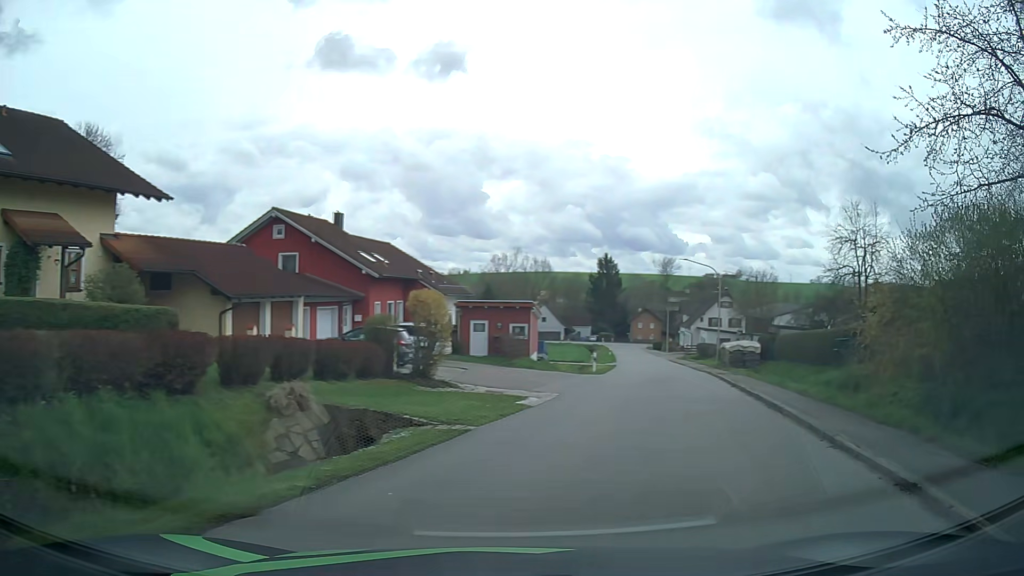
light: Day
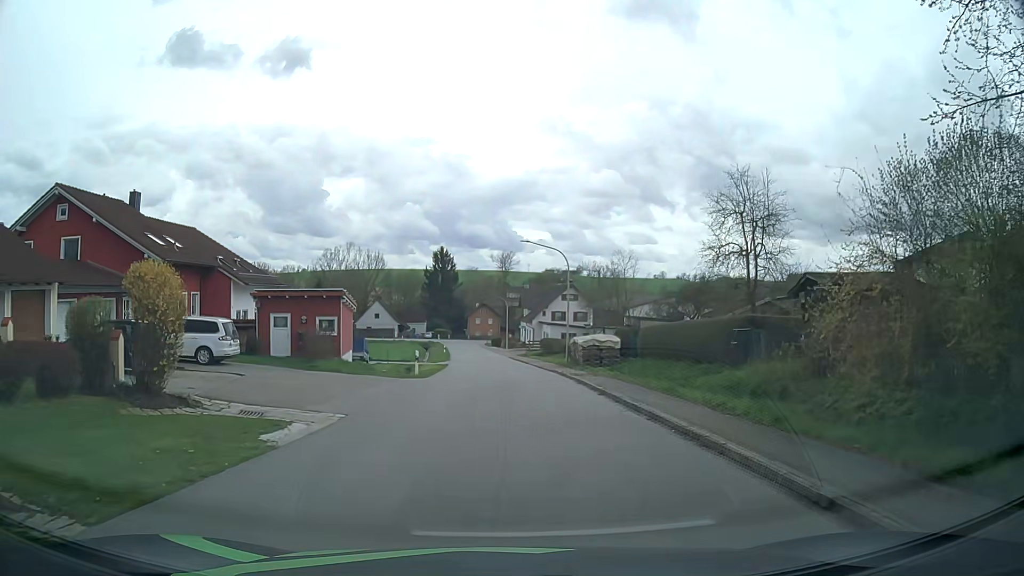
(+1.2, +6.8) m; +14°
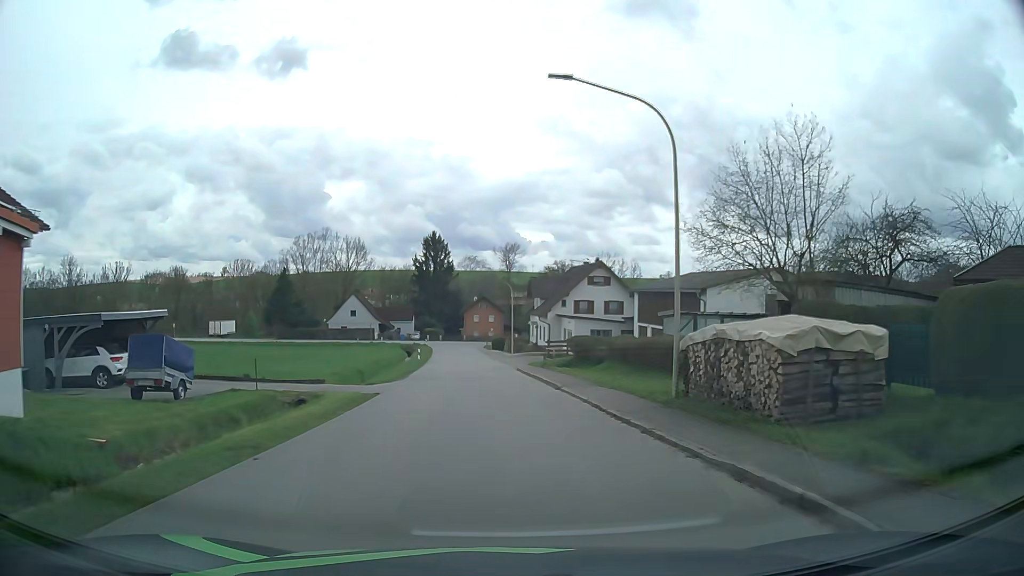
(0.0, +26.5) m; 0°
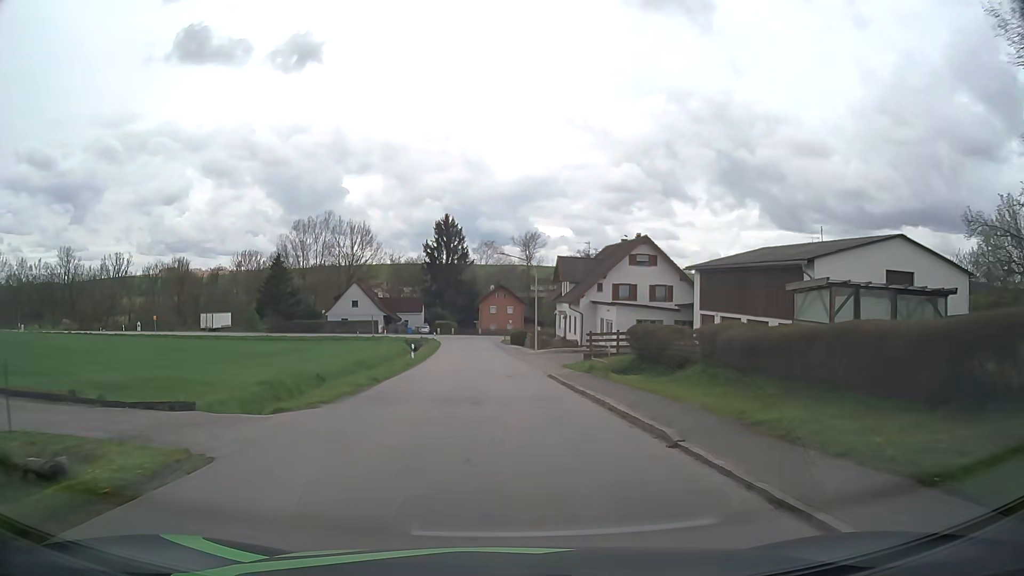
(-0.2, +13.0) m; -2°
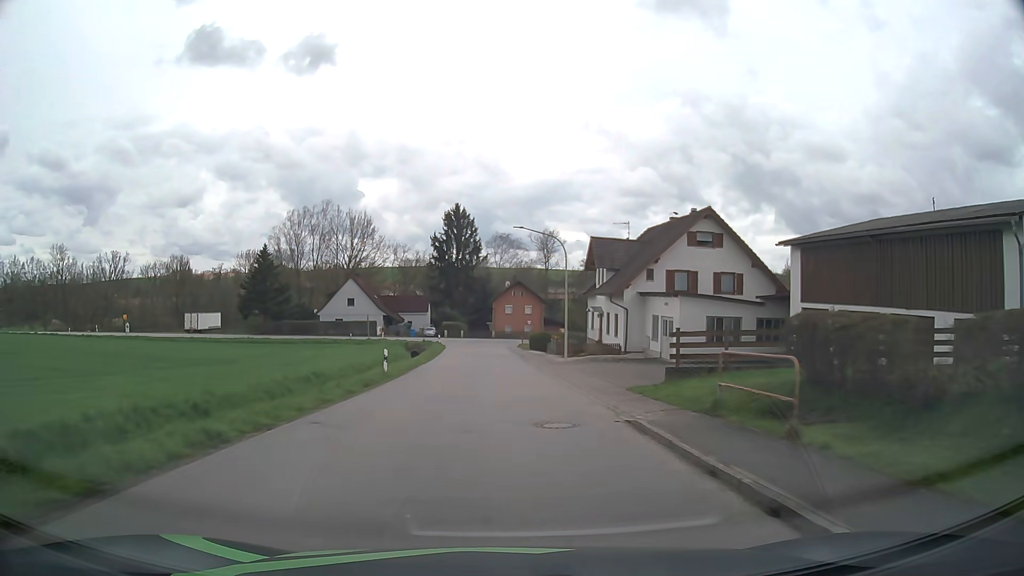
(-0.1, +13.2) m; -1°
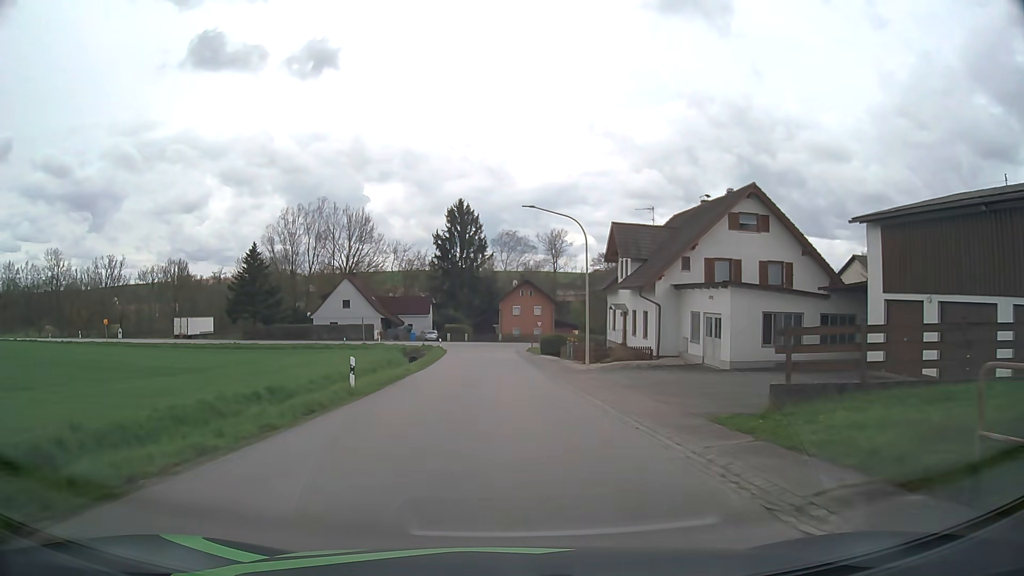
(0.0, +6.7) m; -1°
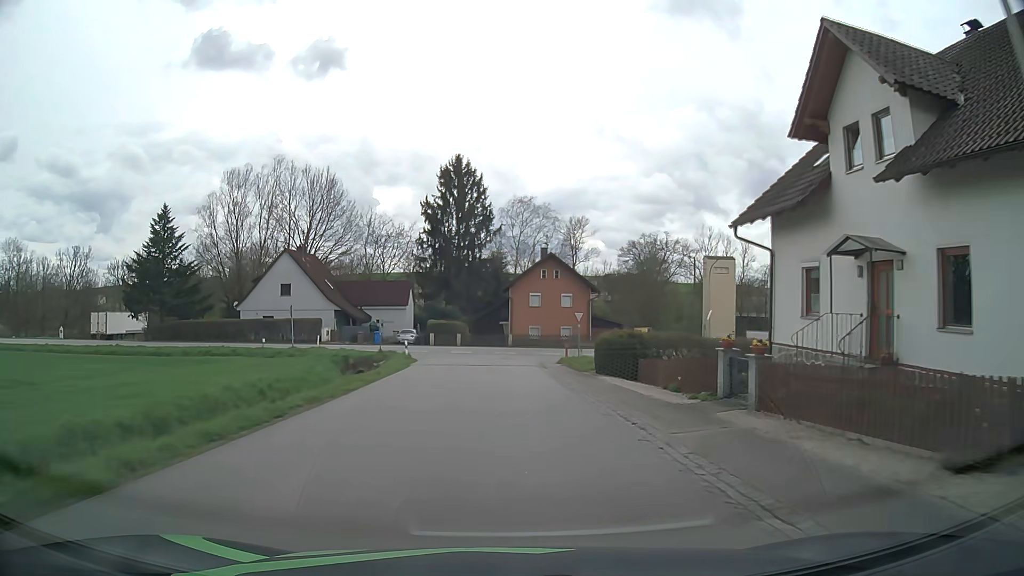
(-0.2, +27.7) m; -1°
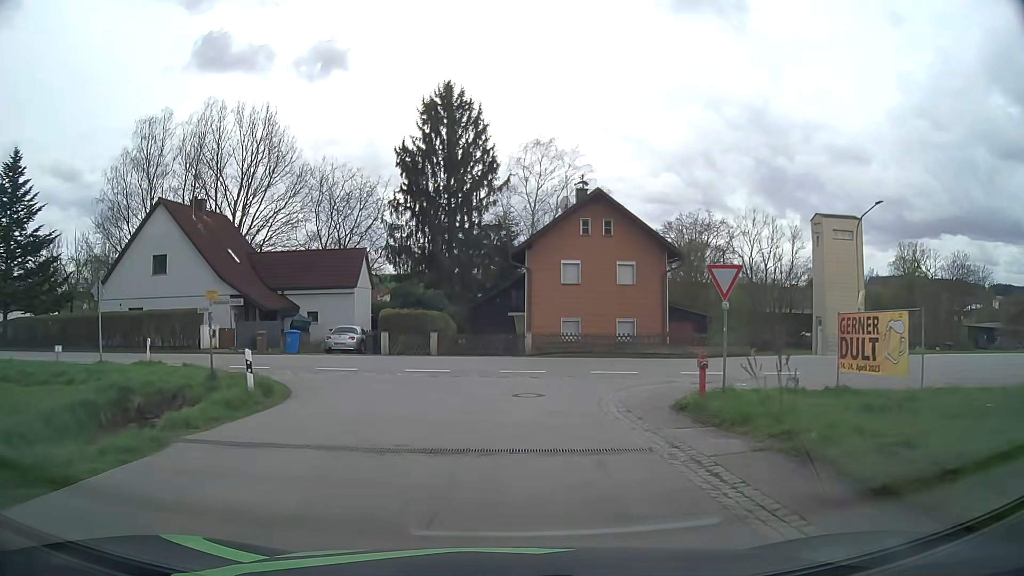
(-0.2, +23.7) m; -1°
